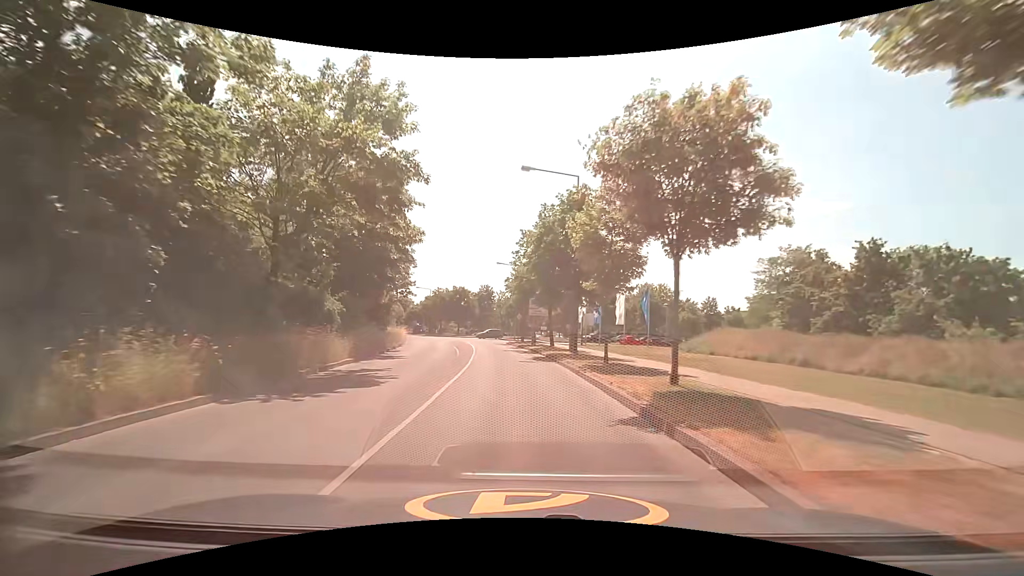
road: tertiary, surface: asphalt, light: Day
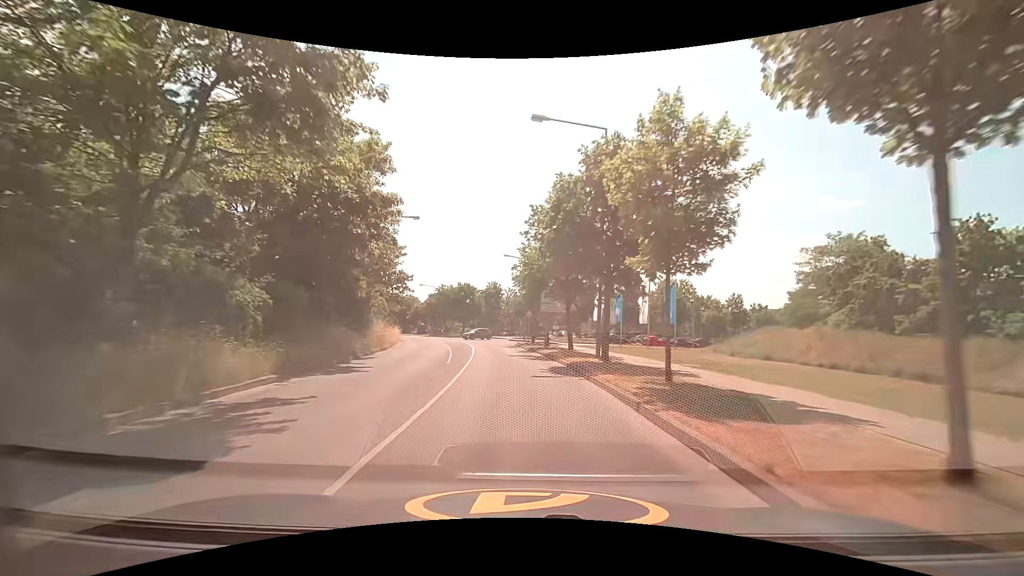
(0.0, +6.9) m; 0°
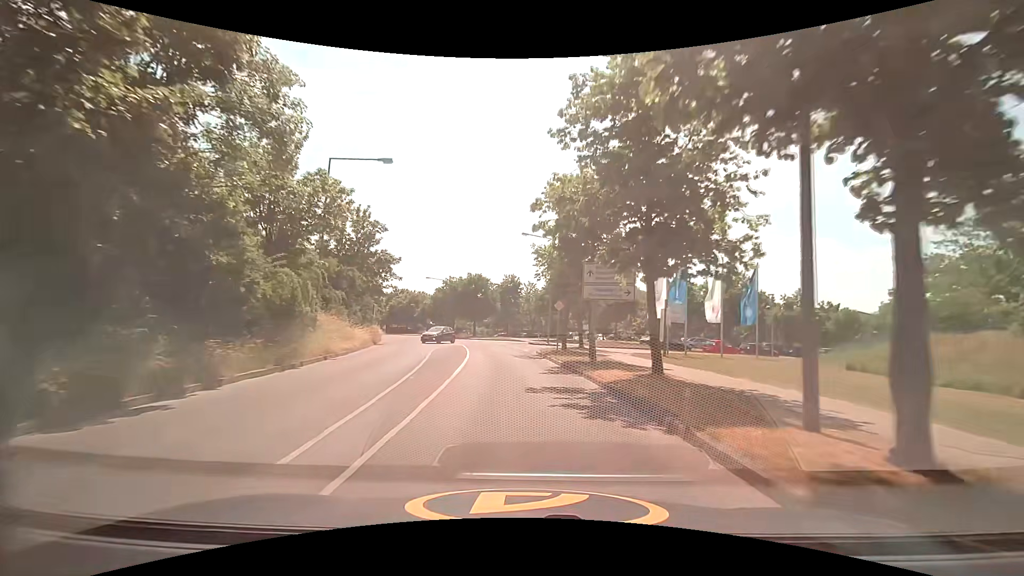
(-0.4, +14.5) m; -3°
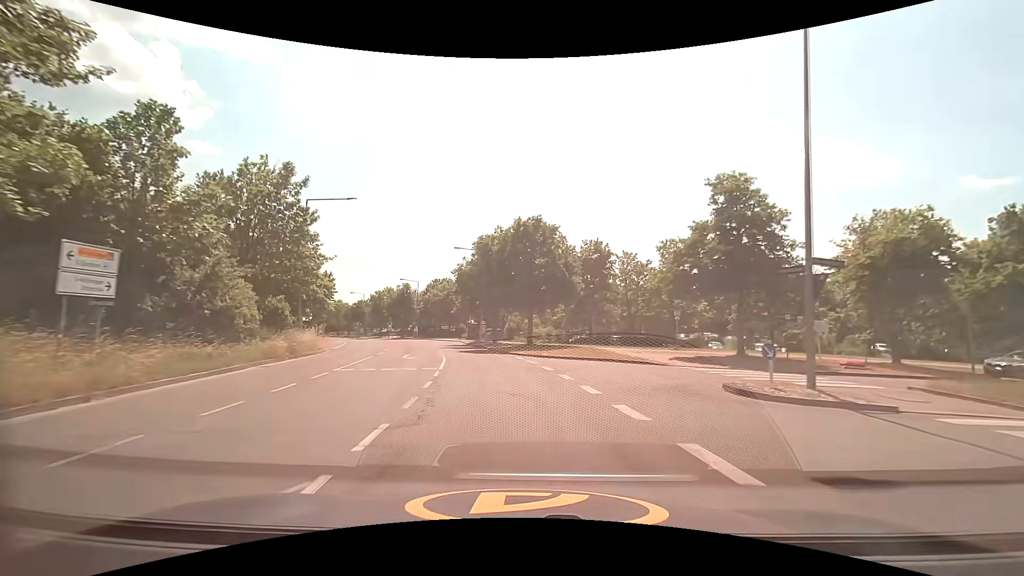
(-2.4, +35.9) m; -8°
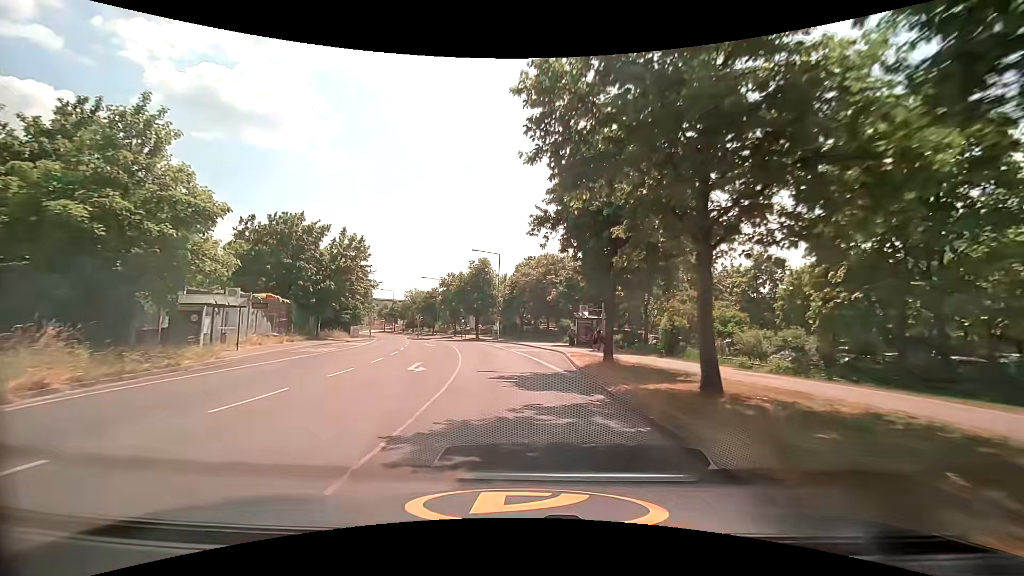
(-3.5, +32.4) m; -12°
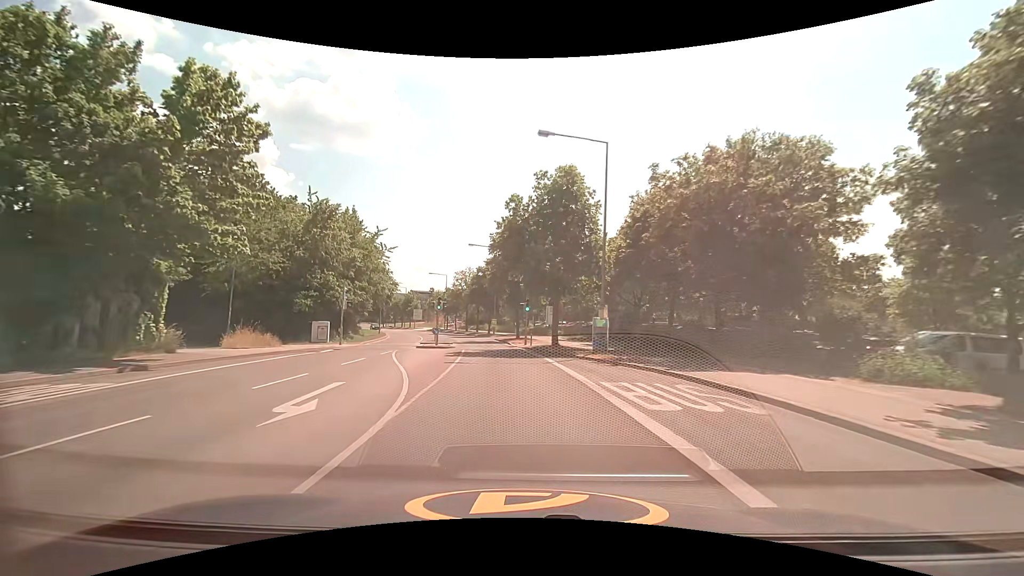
(-2.8, +35.0) m; -10°
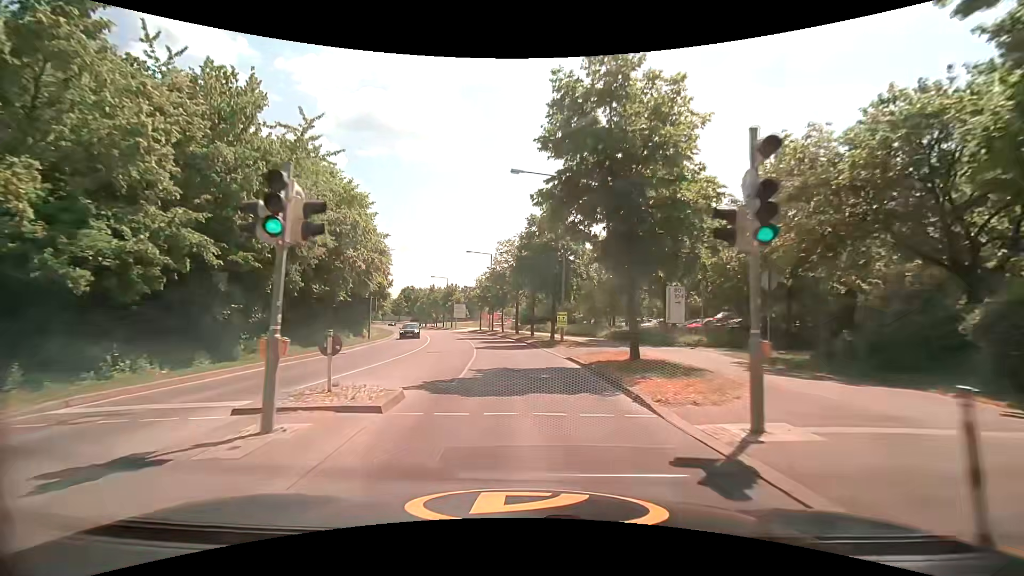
(-1.7, +27.5) m; -7°
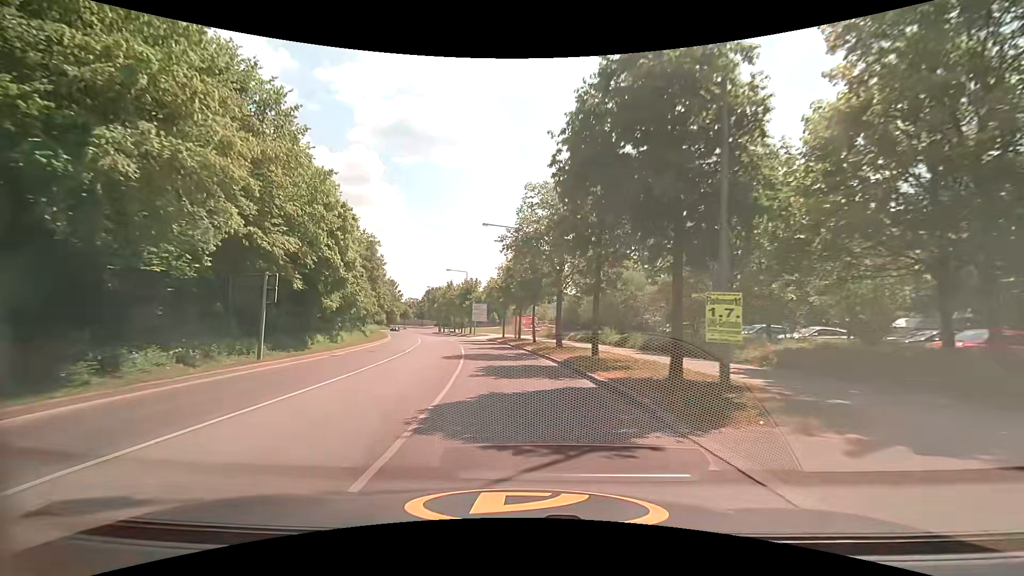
(-0.8, +20.5) m; -3°
(0, +10) (-1, +20) (-2, +30) (-4, +40) (-6, +50) (-8, +59) (-11, +69) (-15, +78) (-19, +87) (-23, +97) m
